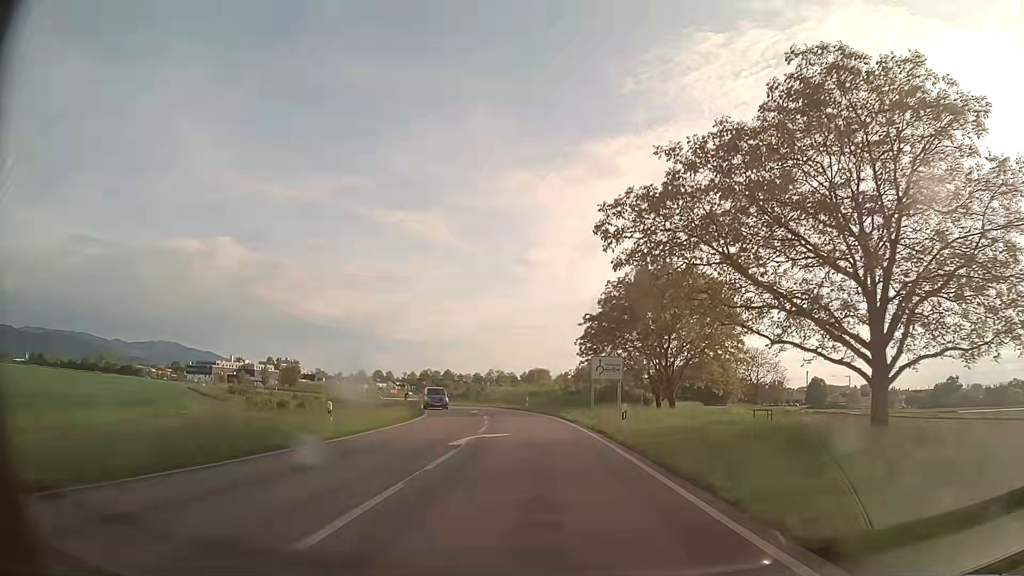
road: secondary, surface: asphalt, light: Day
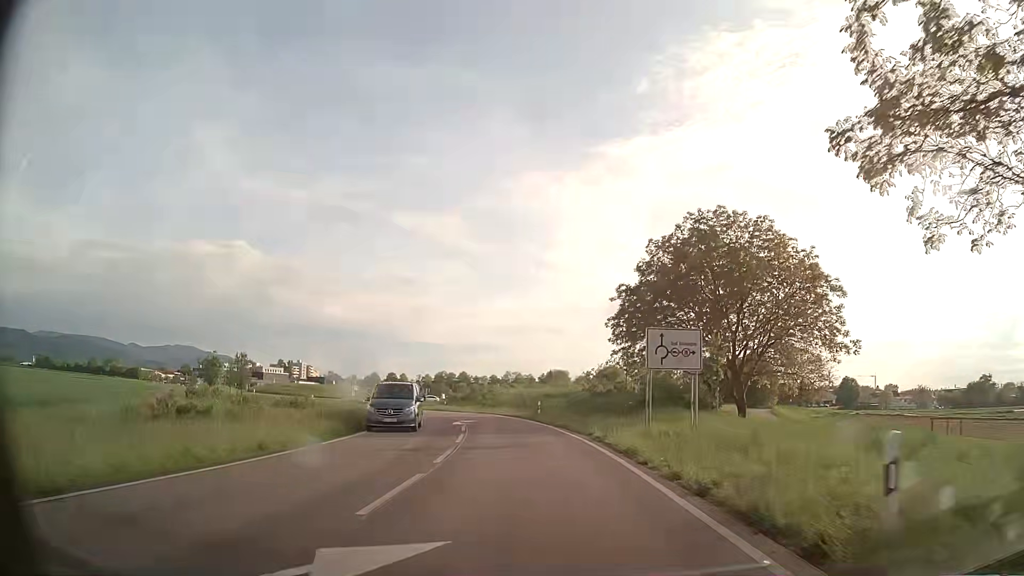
(-0.1, +16.1) m; -1°
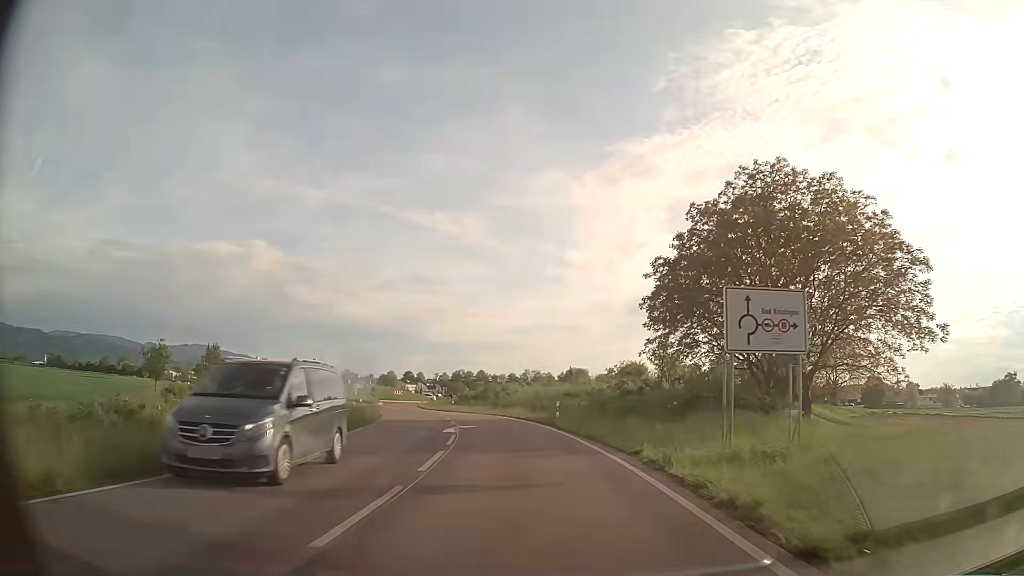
(0.0, +7.7) m; -1°
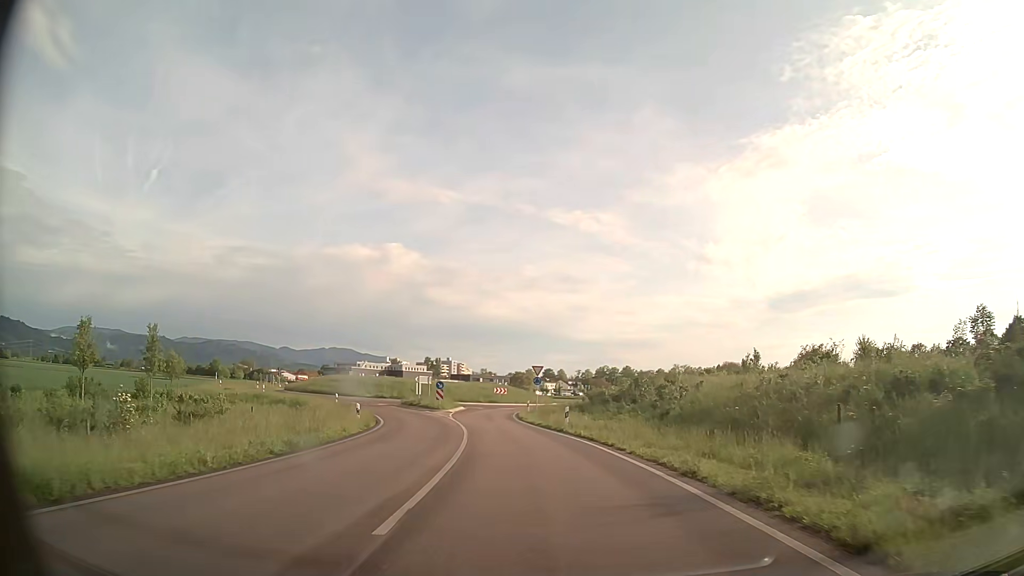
(-3.7, +35.3) m; -13°
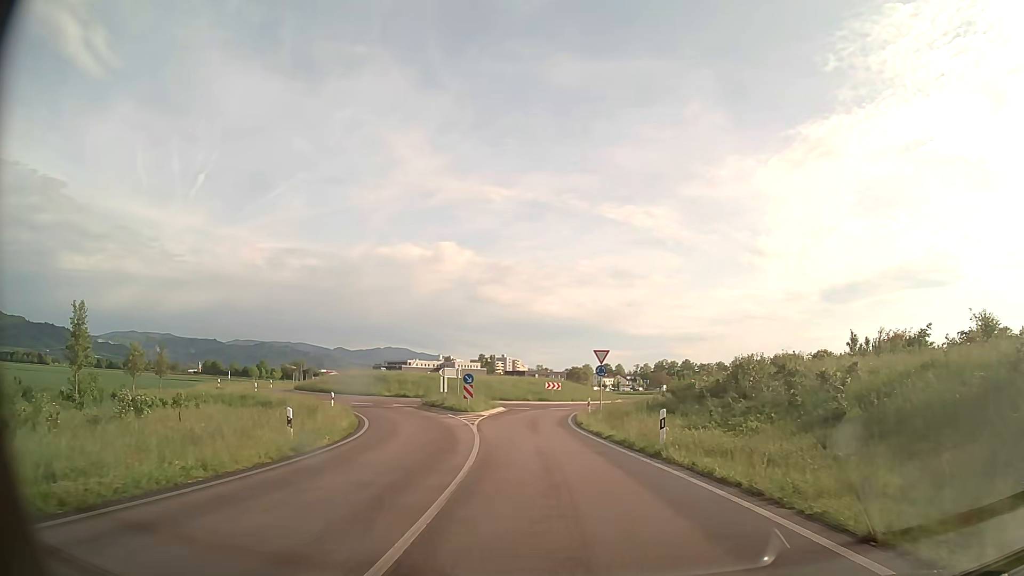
(-0.5, +12.9) m; -5°
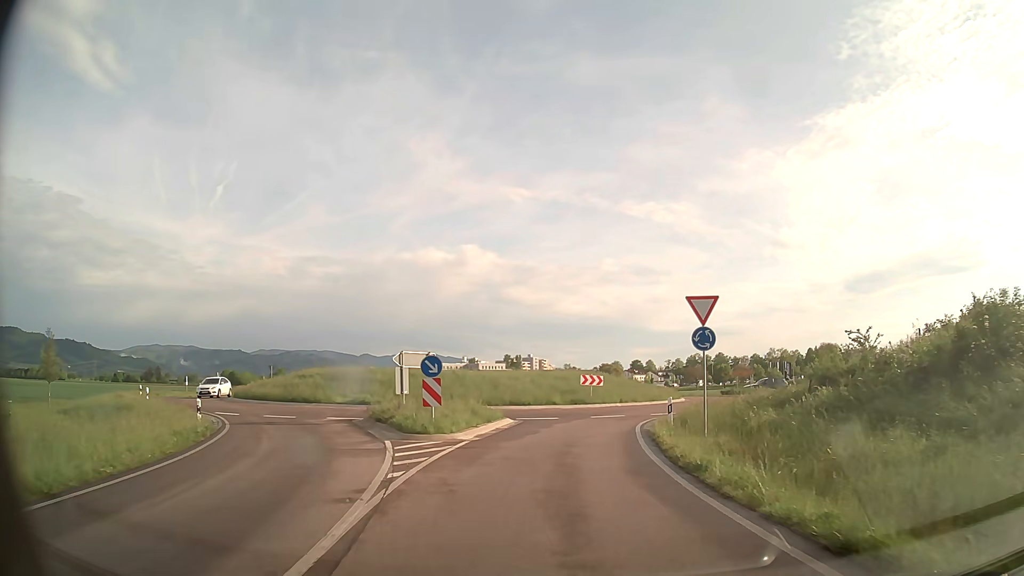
(-0.6, +18.0) m; -2°
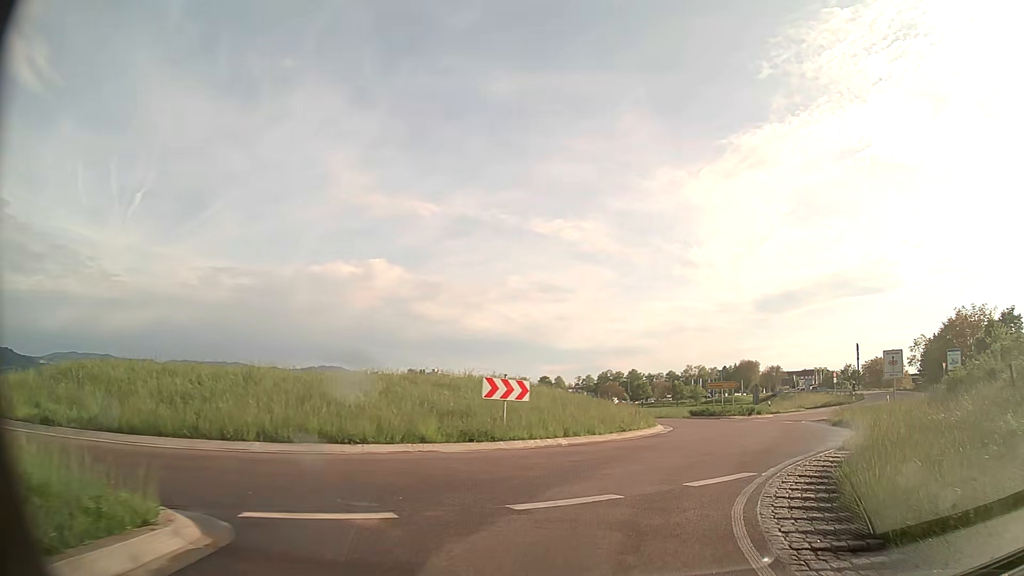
(+0.5, +18.3) m; +8°
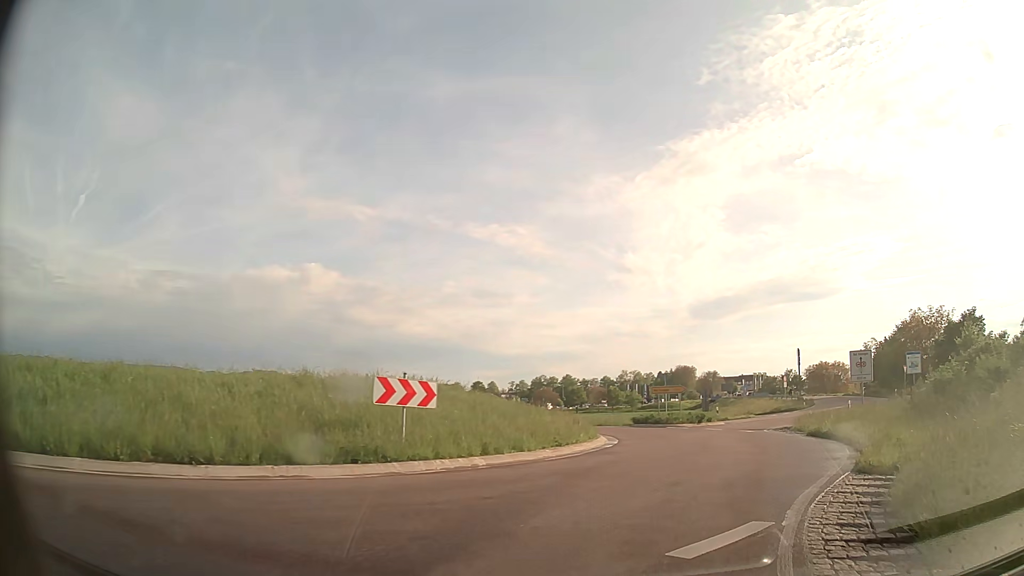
(+0.2, +4.1) m; +6°
(+1, +10) (+3, +20) (+7, +29) (+12, +38) (+18, +46) (+24, +54) (+29, +62) (+33, +71) (+36, +81) (+37, +91) m
